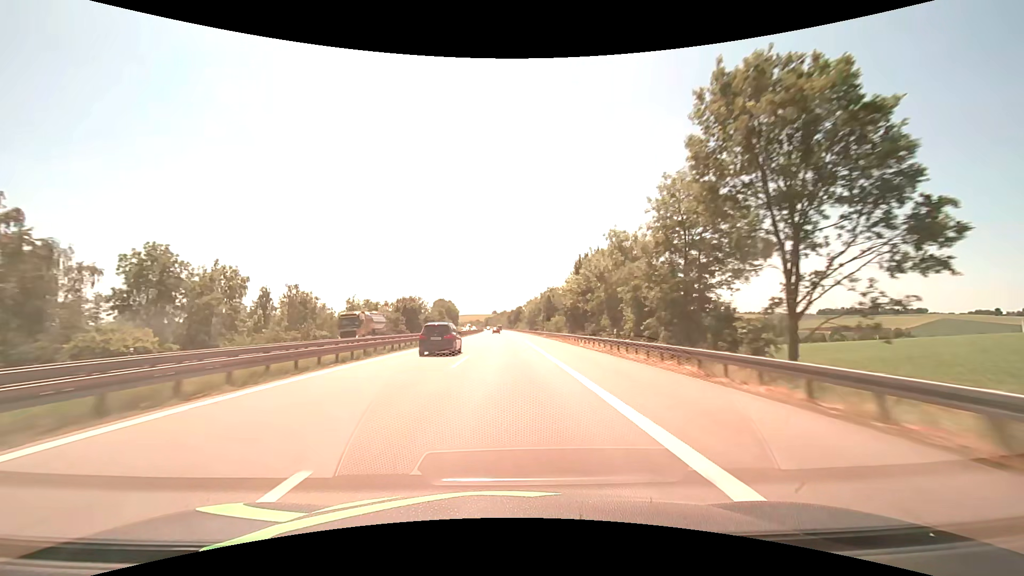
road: motorway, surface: asphalt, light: Day
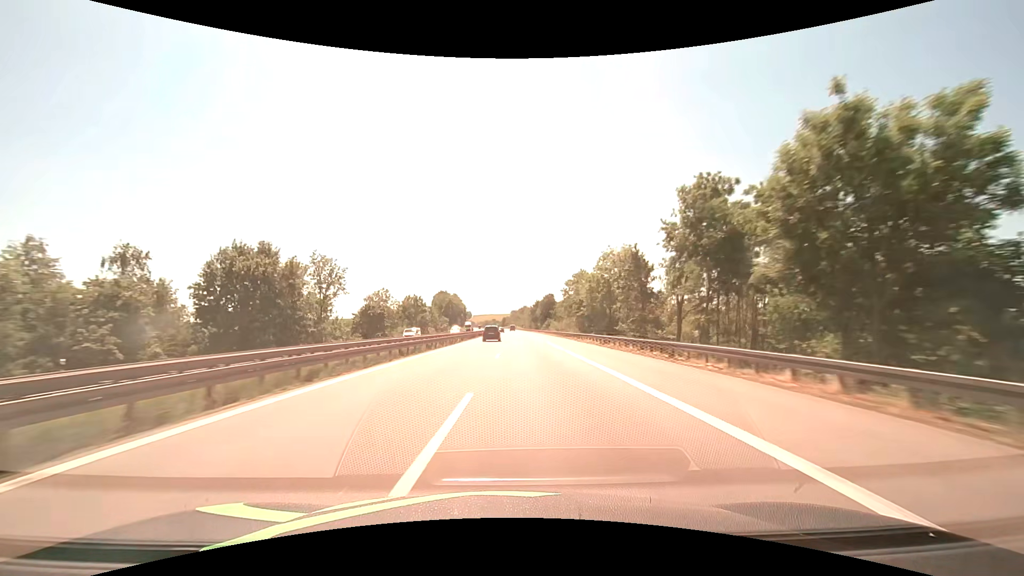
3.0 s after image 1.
(-1.5, +103.1) m; -2°
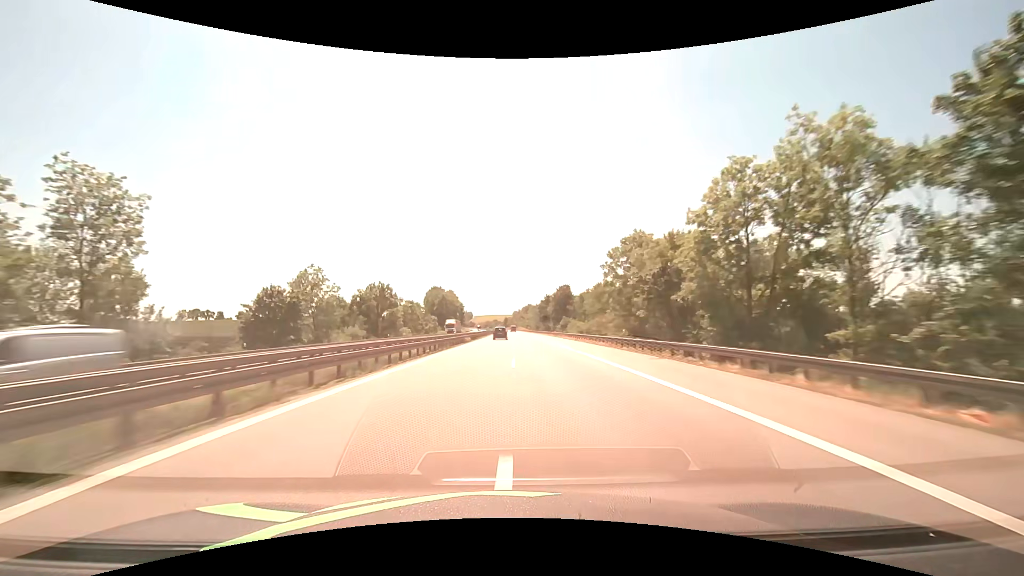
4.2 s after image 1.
(-0.1, +41.2) m; 0°
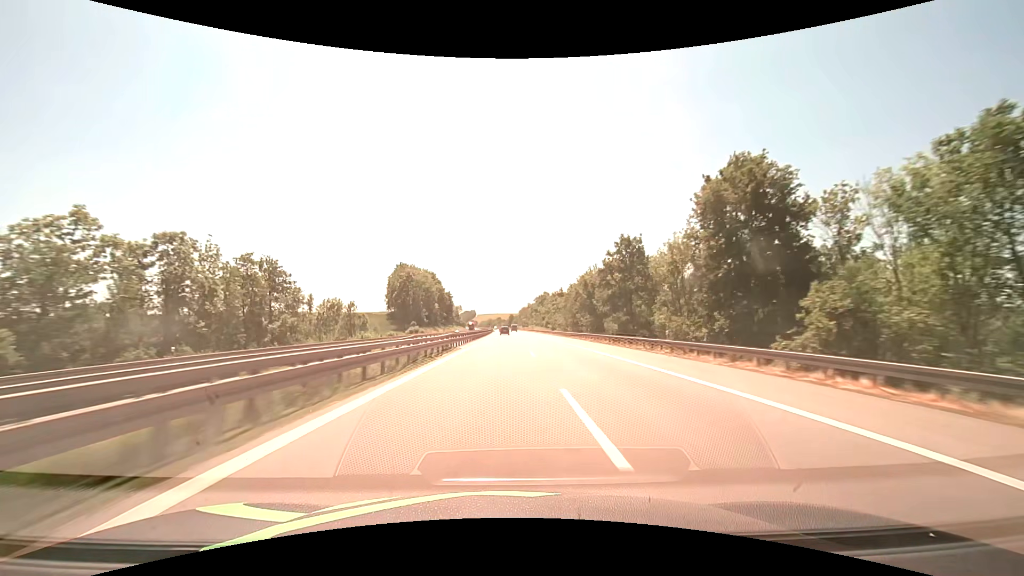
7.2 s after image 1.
(-0.4, +103.0) m; -1°
(0, +10) (0, +20) (0, +30) (0, +40) (0, +50) (0, +60) (0, +70) (0, +80) (-1, +90) (-1, +100) m
